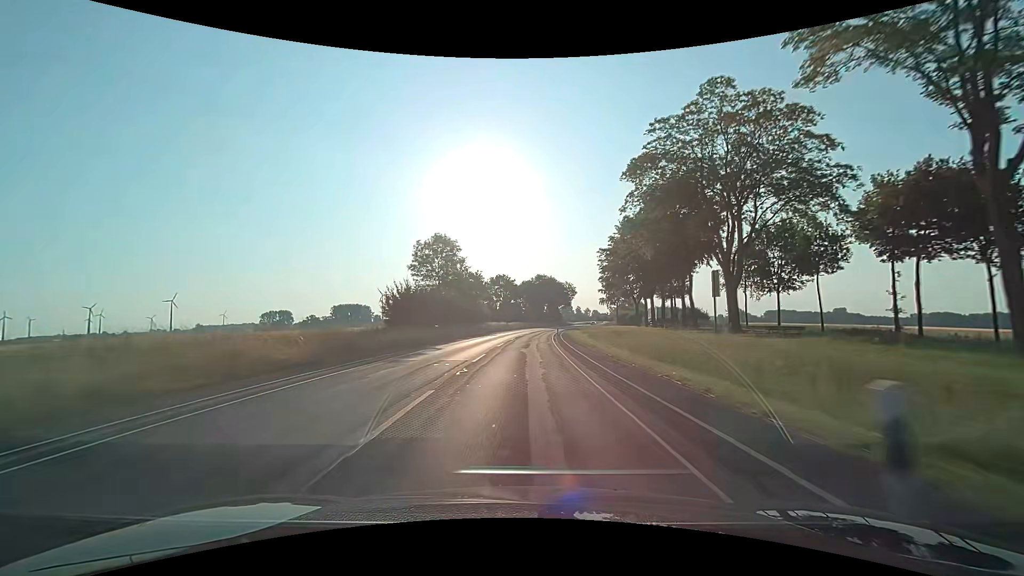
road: secondary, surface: asphalt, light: Day
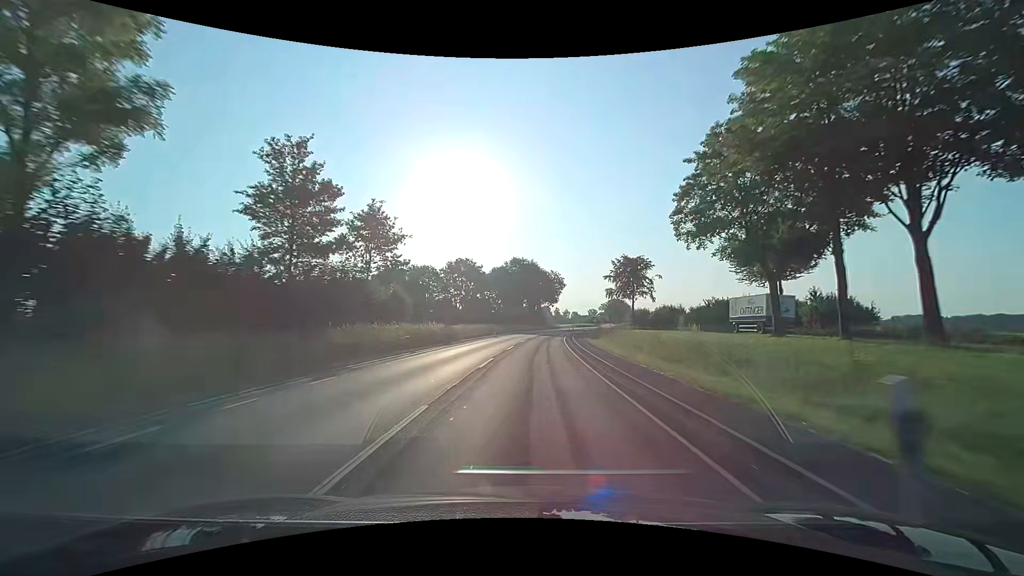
(+0.9, +50.2) m; +3°
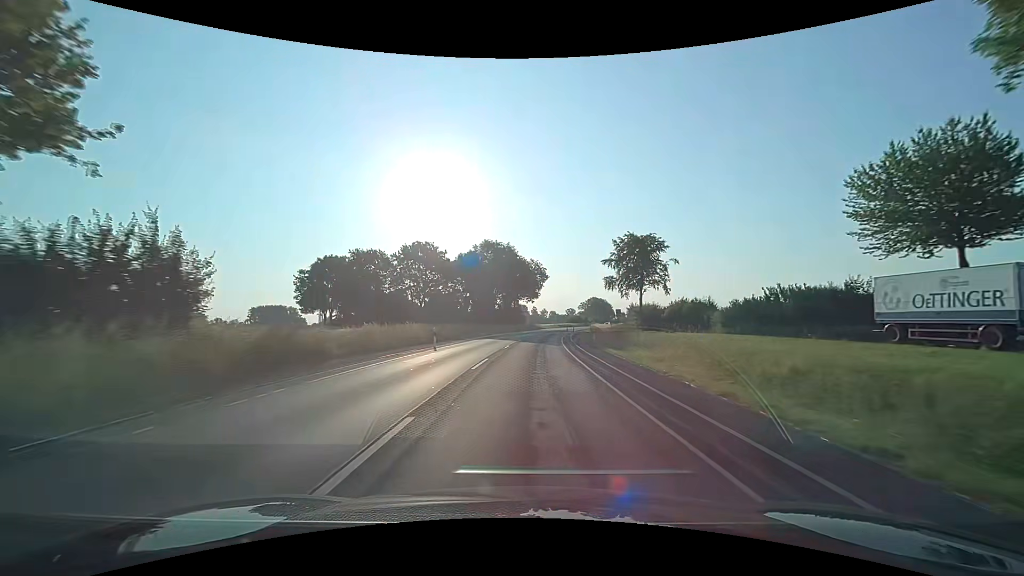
(+0.5, +25.0) m; +3°
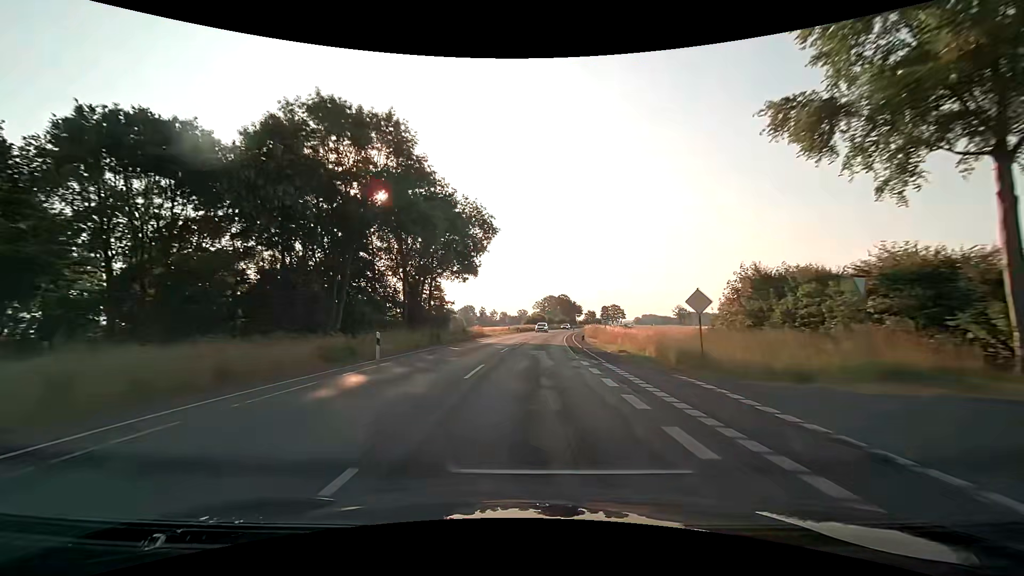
(+3.2, +62.4) m; +6°
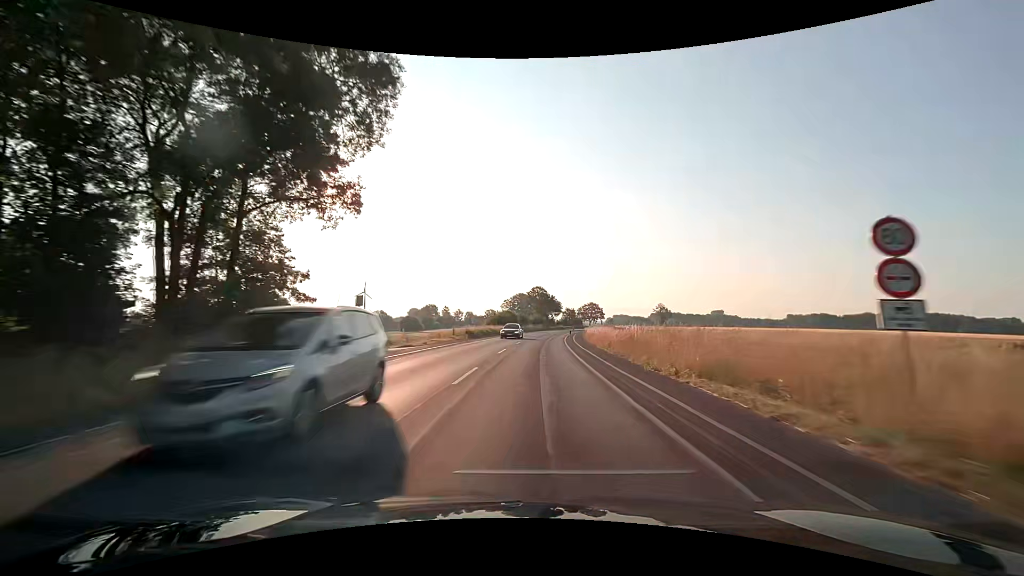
(+1.2, +37.4) m; +3°
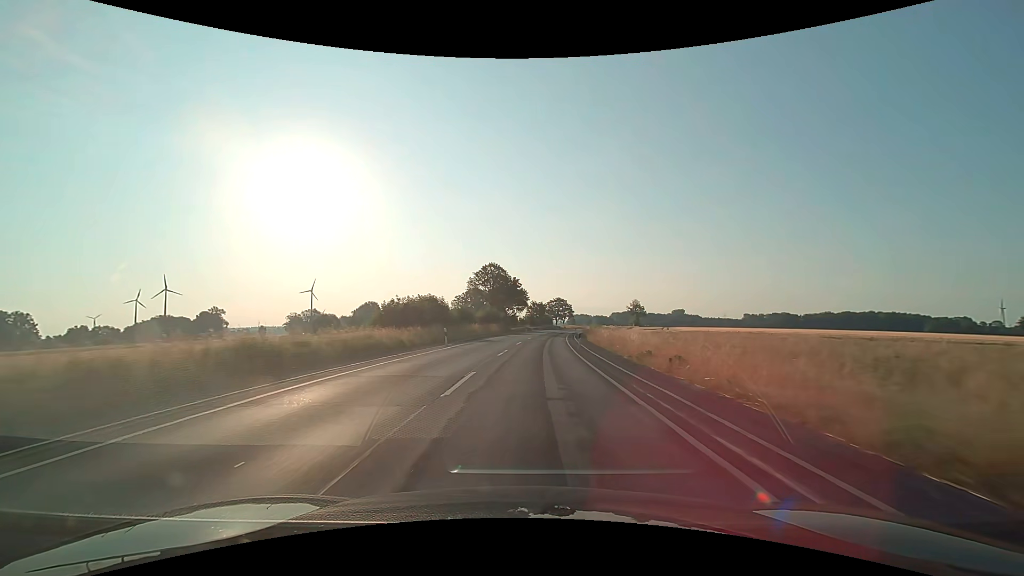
(+2.1, +49.9) m; +5°
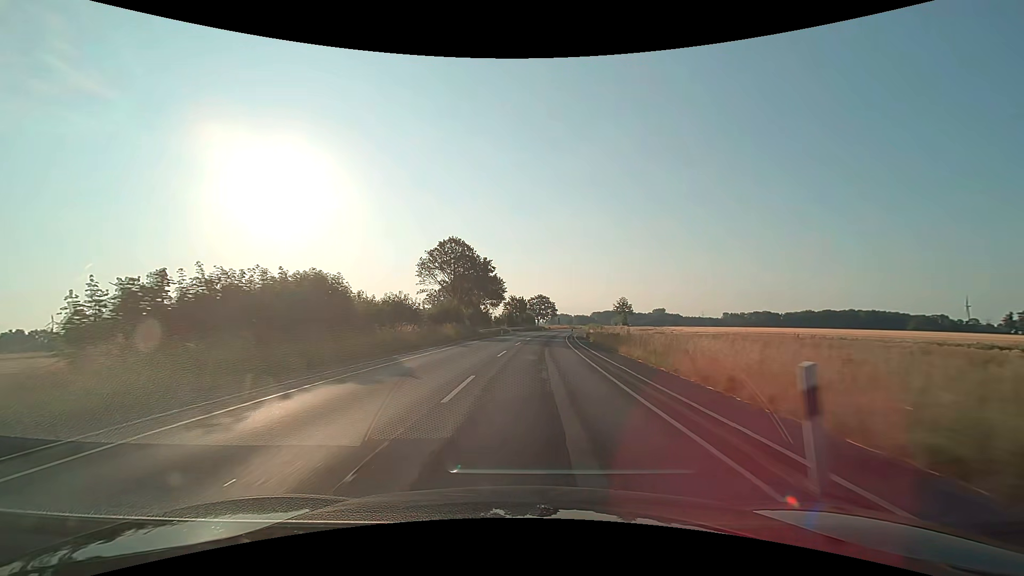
(+0.5, +24.9) m; +2°
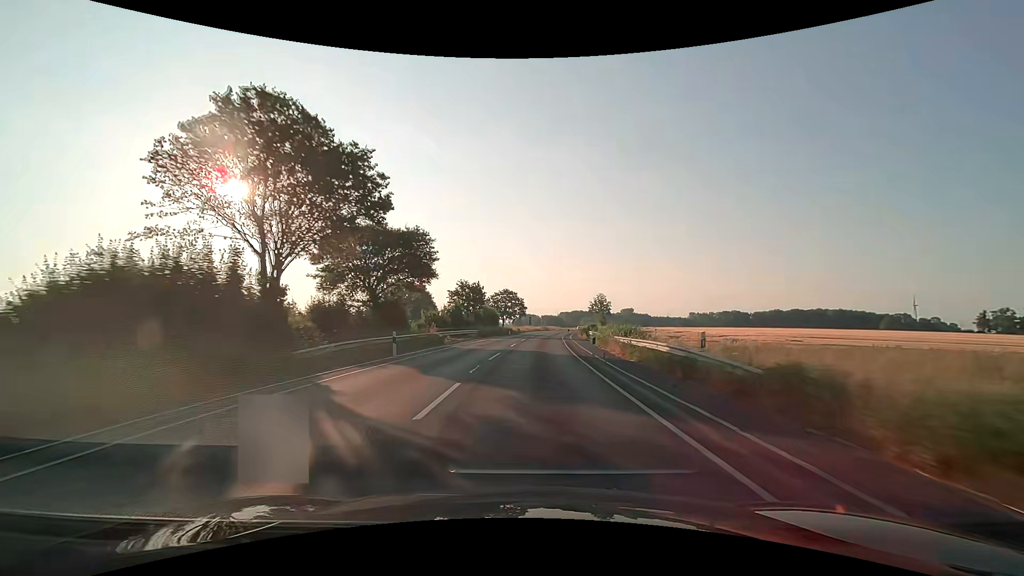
(+1.2, +37.4) m; +4°
(0, +10) (0, +20) (+1, +30) (+1, +40) (+2, +50) (+3, +60) (+4, +70) (+5, +80) (+6, +90) (+7, +100) m
